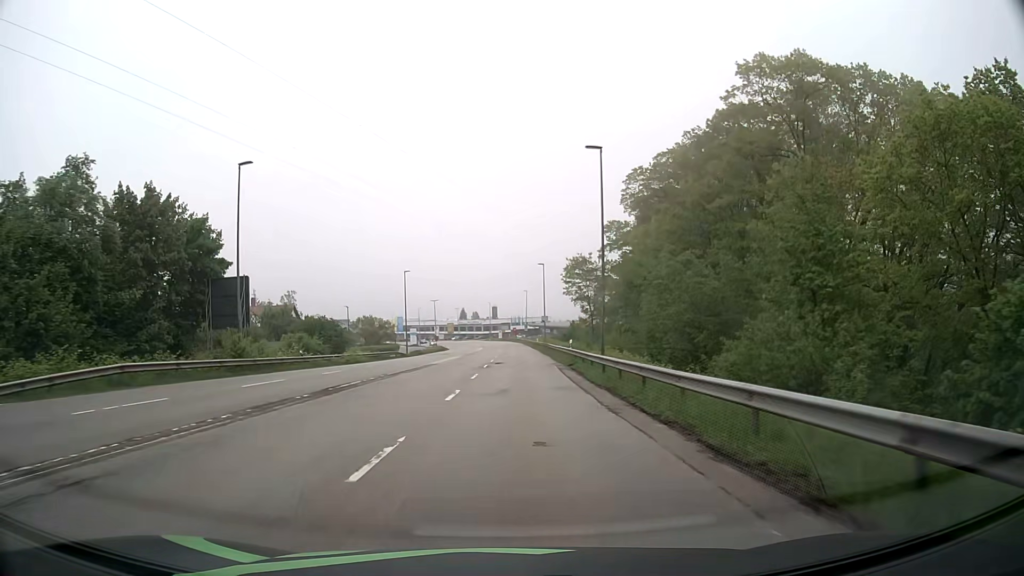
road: secondary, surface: asphalt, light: Day
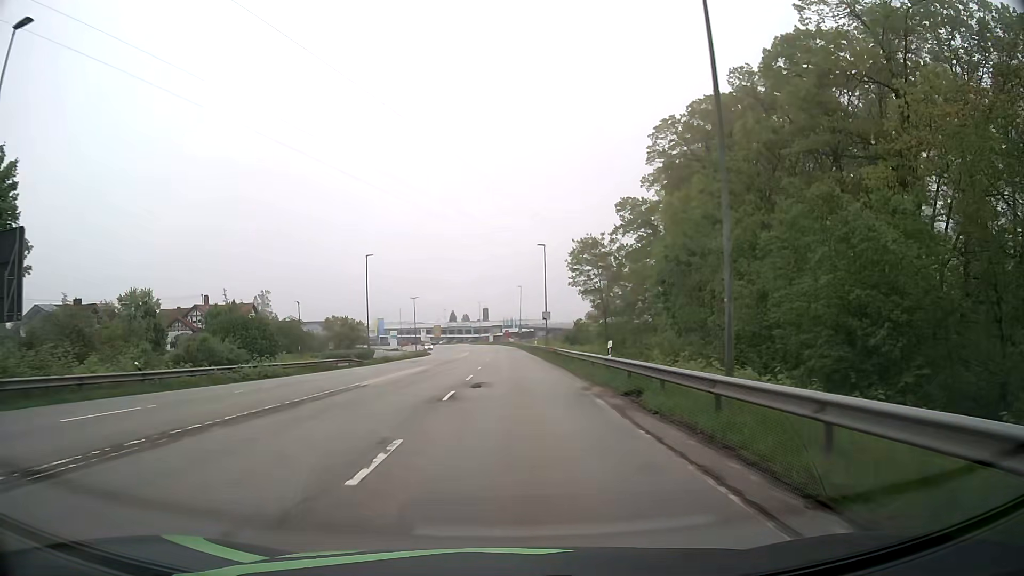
(+0.1, +18.3) m; +1°
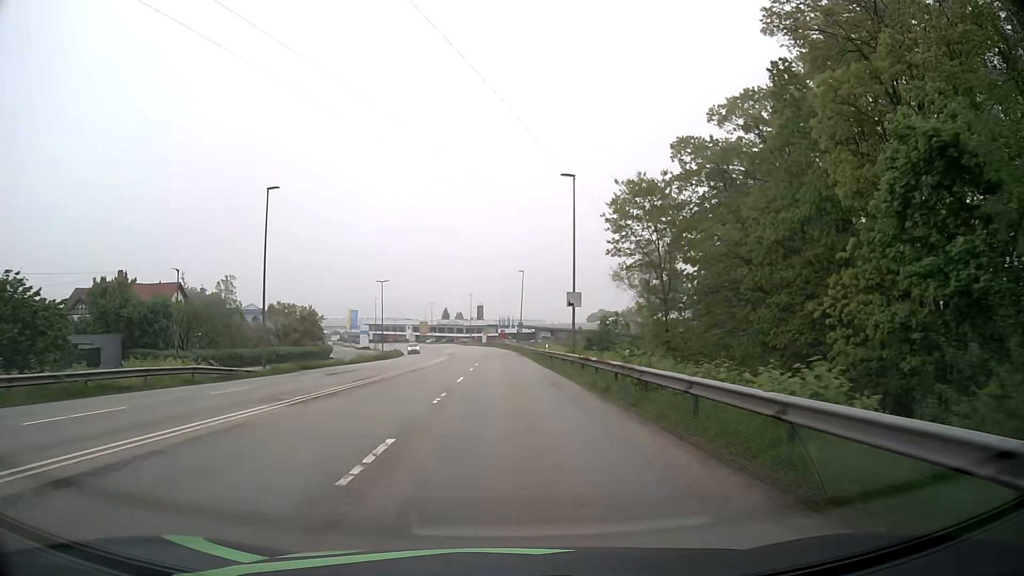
(0.0, +27.4) m; 0°
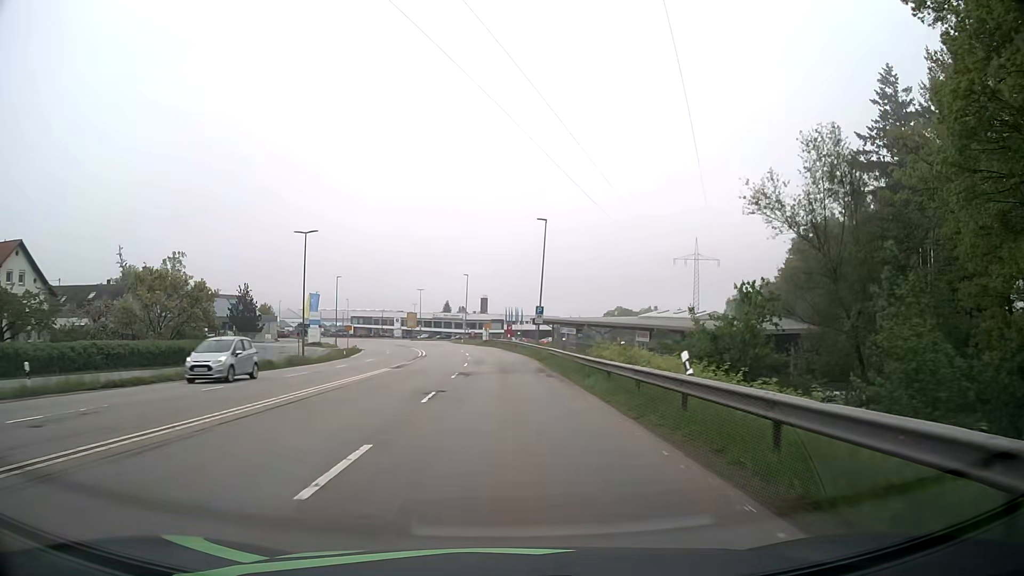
(+0.1, +36.2) m; 0°
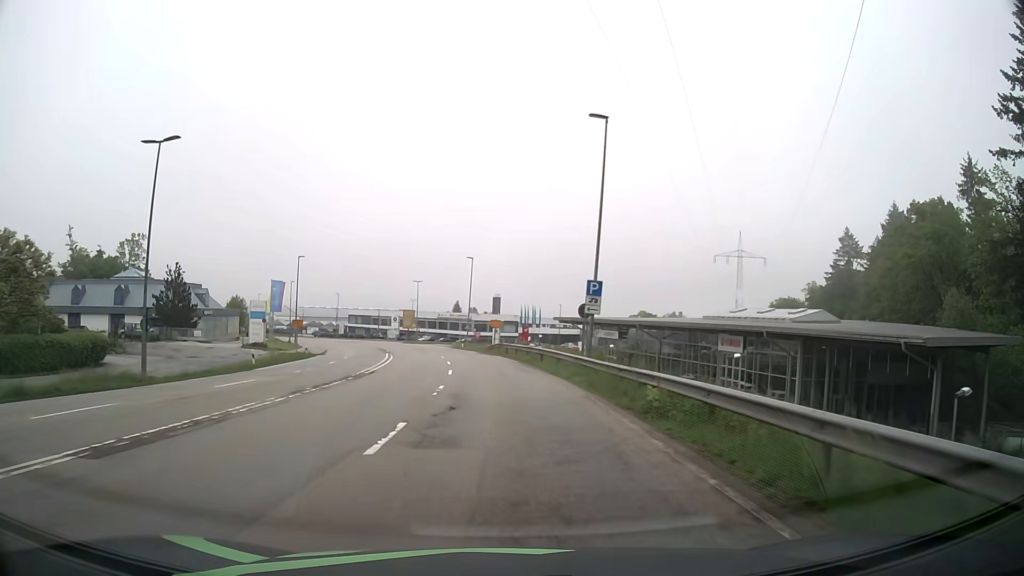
(-0.3, +25.1) m; -1°
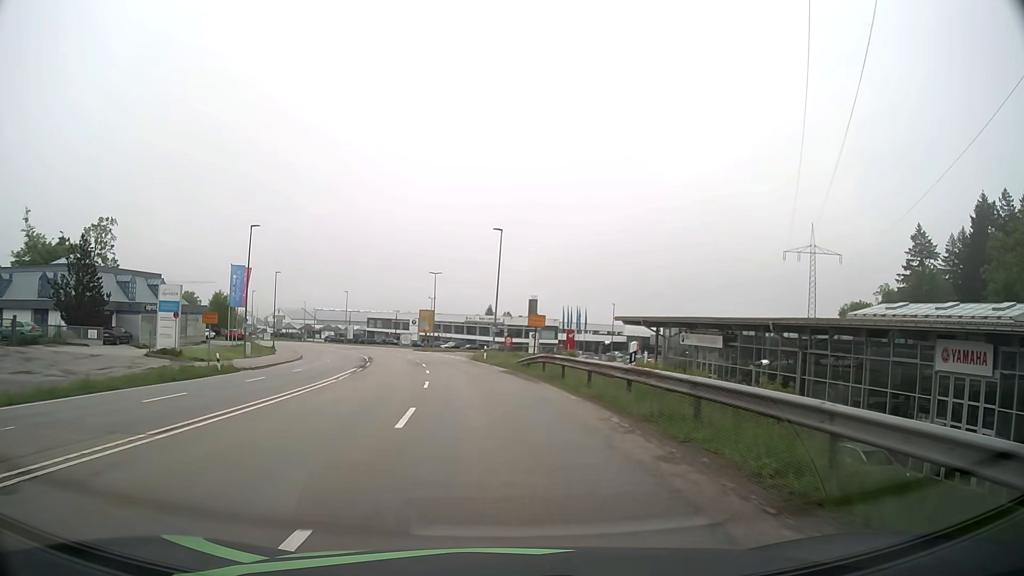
(-0.5, +23.7) m; -3°
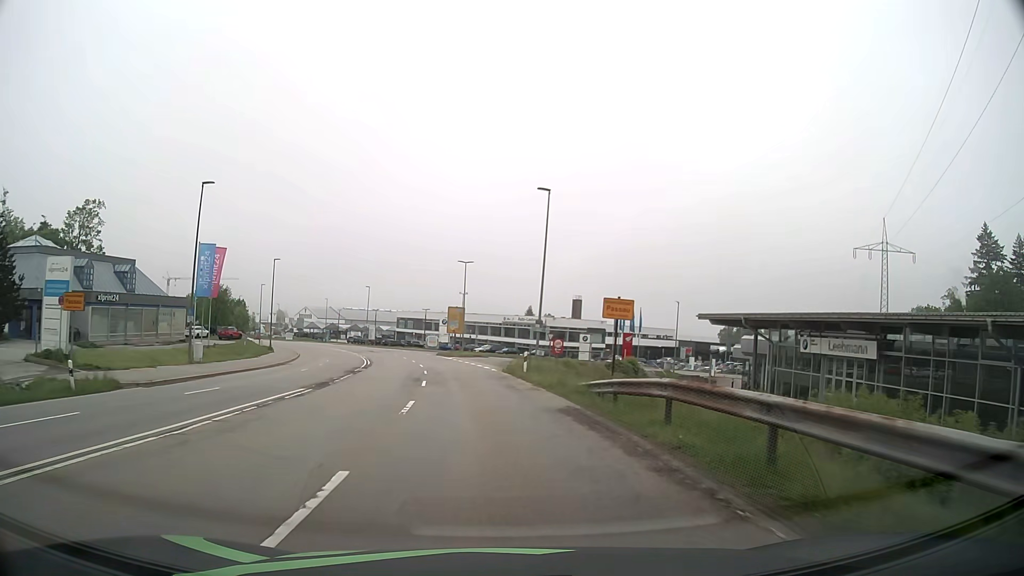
(-0.4, +15.5) m; -3°
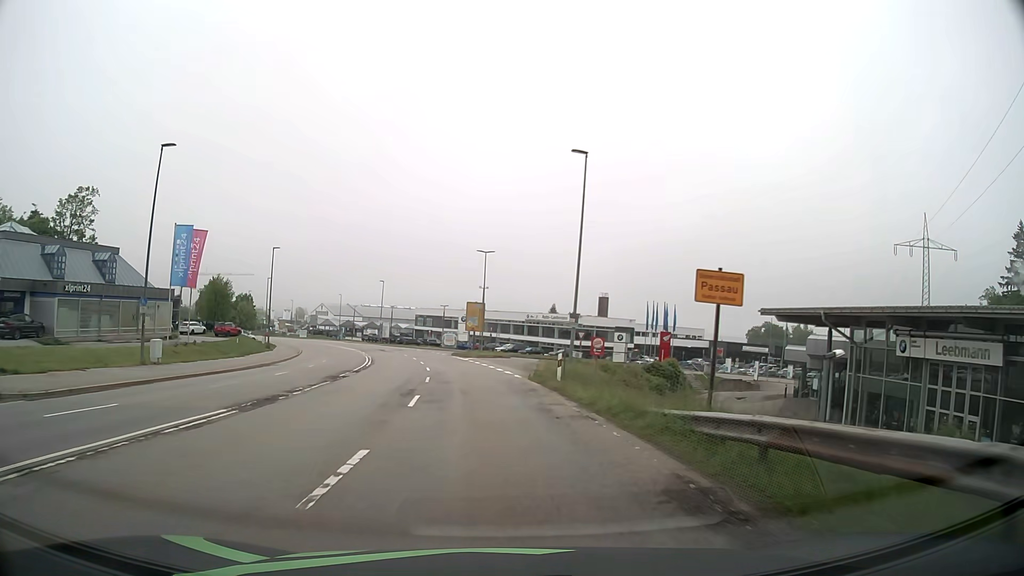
(-0.1, +7.7) m; -2°
(0, +10) (-1, +20) (-2, +30) (-3, +40) (-5, +50) (-7, +59) (-9, +69) (-12, +79) (-15, +88) (-19, +98) m
